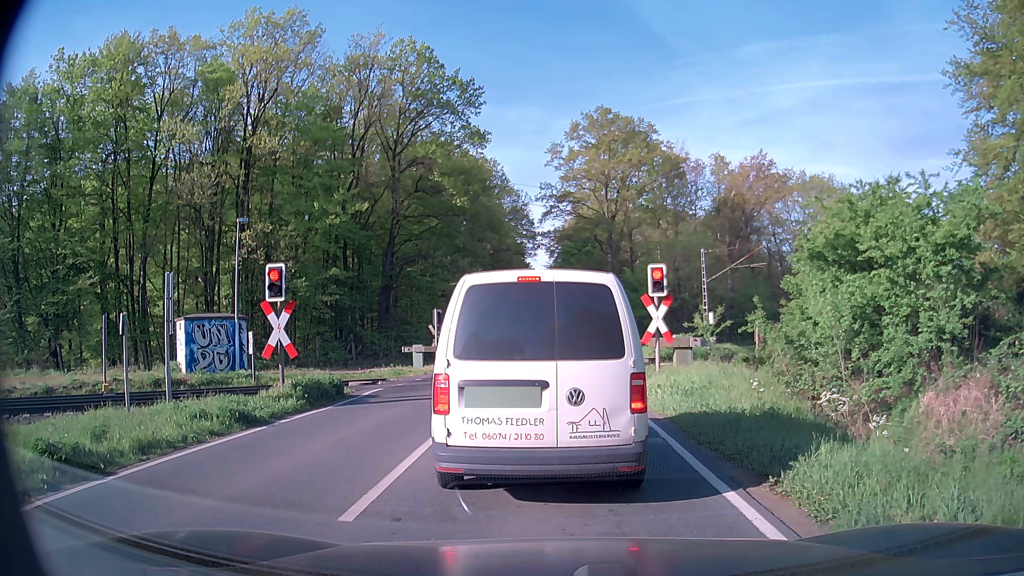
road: secondary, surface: asphalt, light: Day
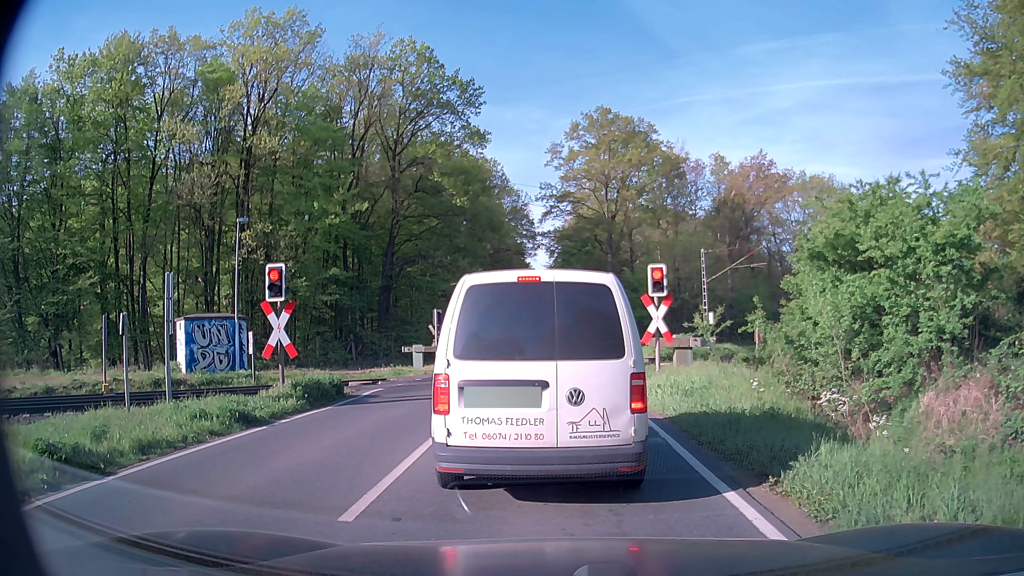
(0.0, 0.0) m; 0°
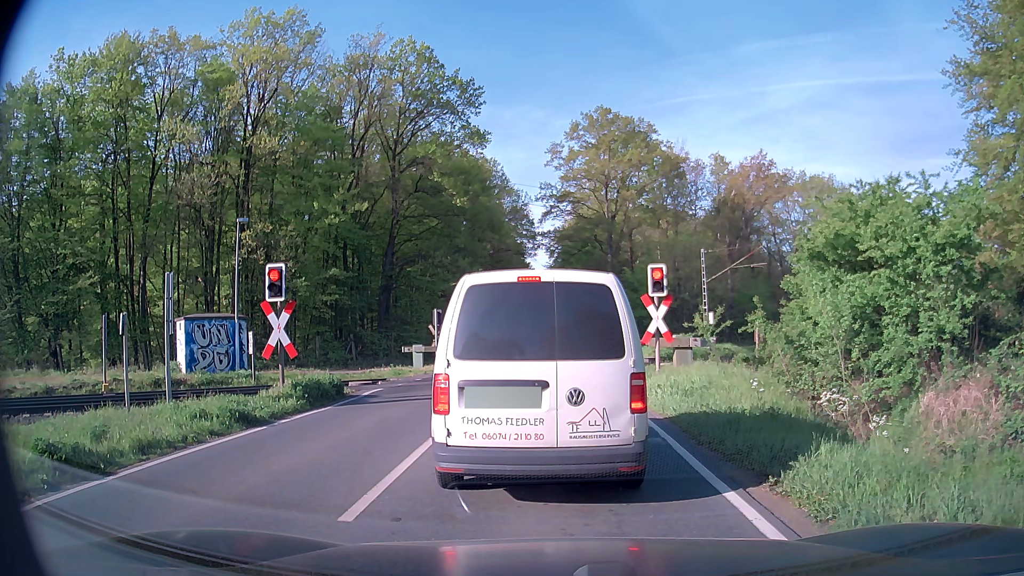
(0.0, 0.0) m; 0°
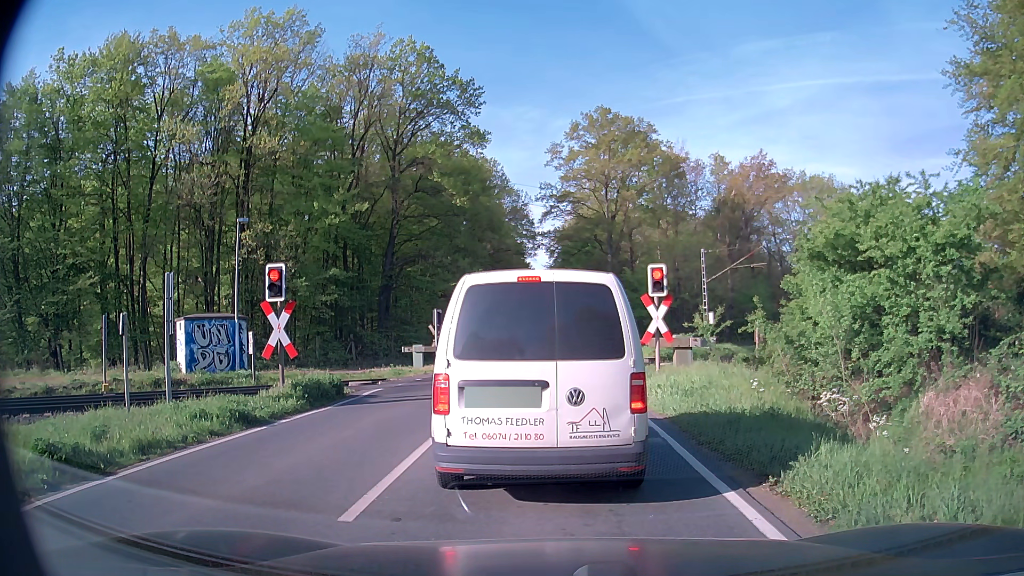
(0.0, 0.0) m; 0°
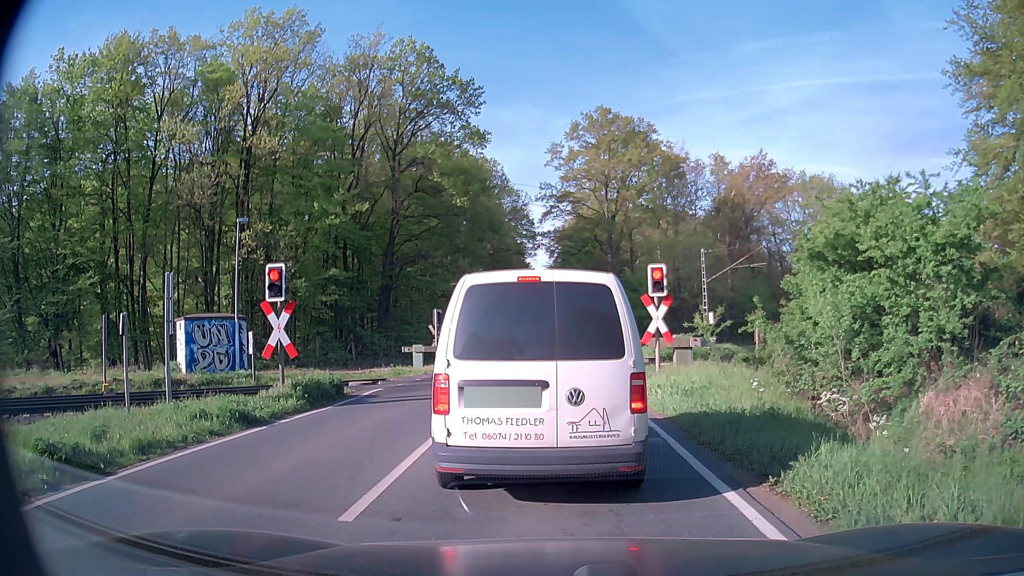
(0.0, 0.0) m; 0°
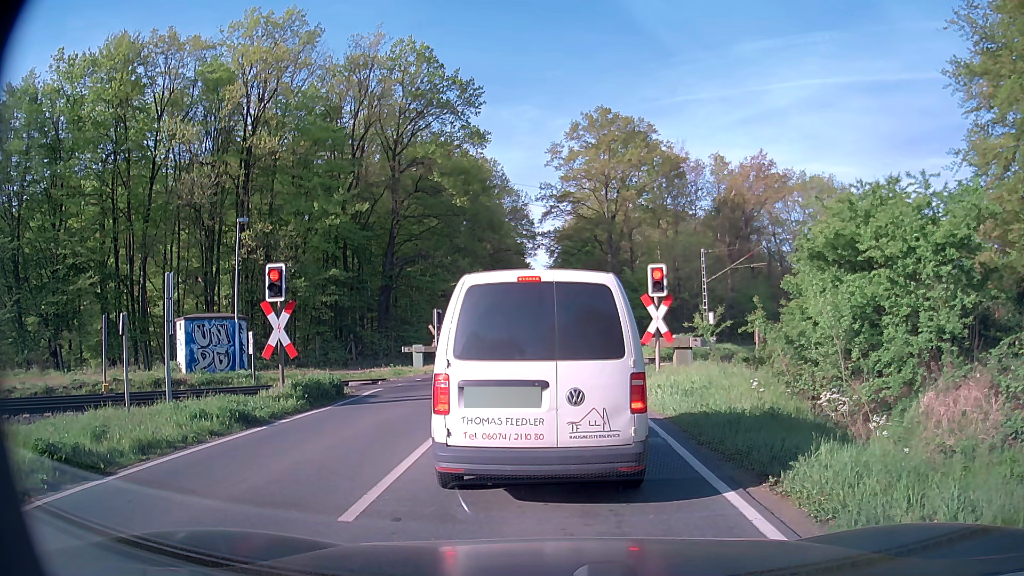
(0.0, 0.0) m; 0°
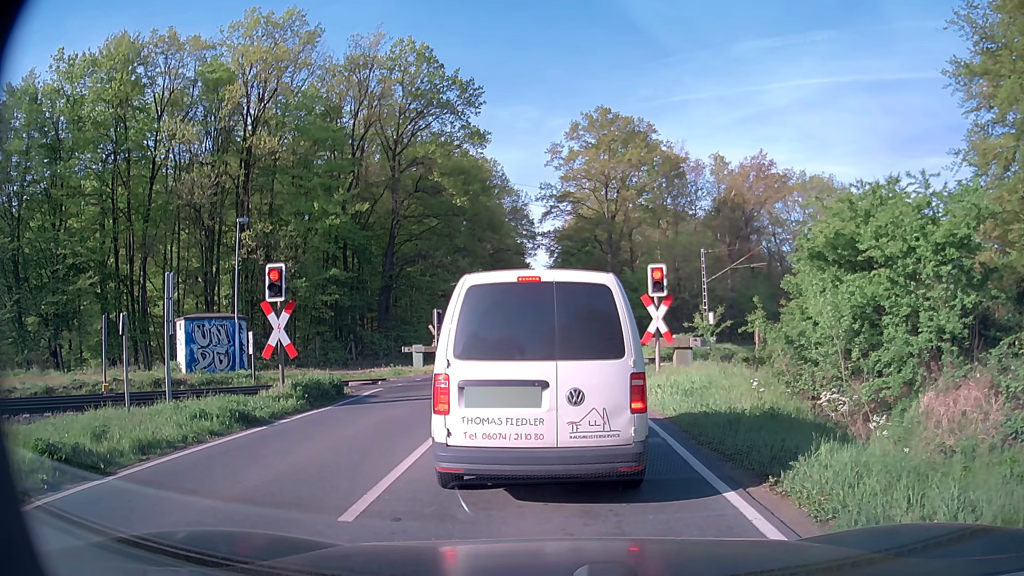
(0.0, 0.0) m; 0°
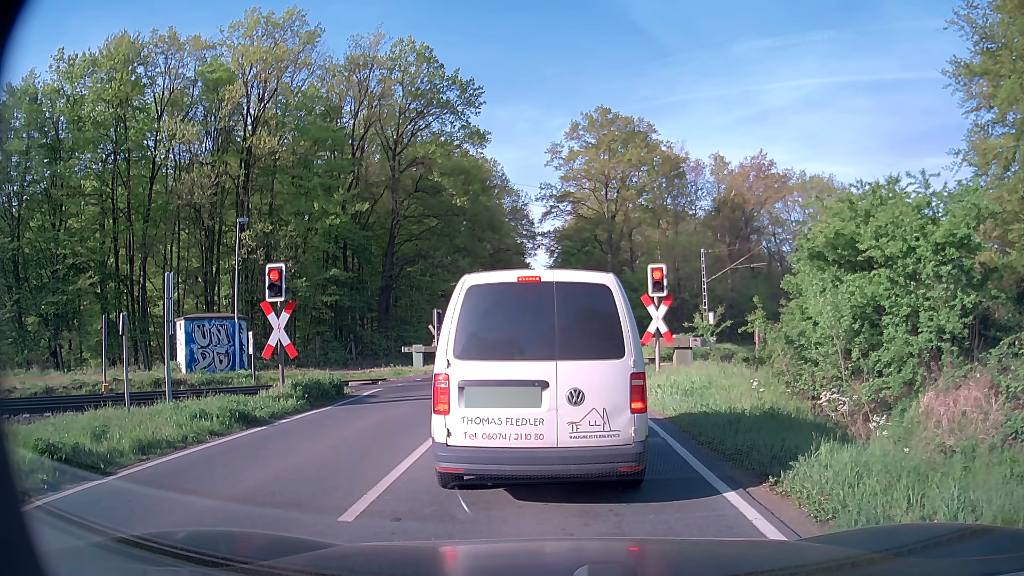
(0.0, 0.0) m; 0°
